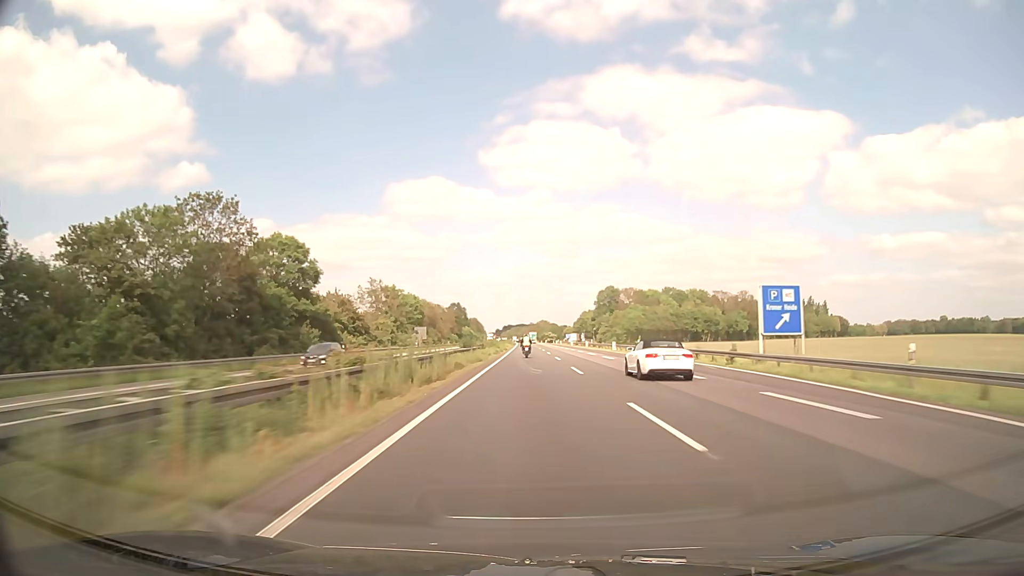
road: motorway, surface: asphalt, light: Day
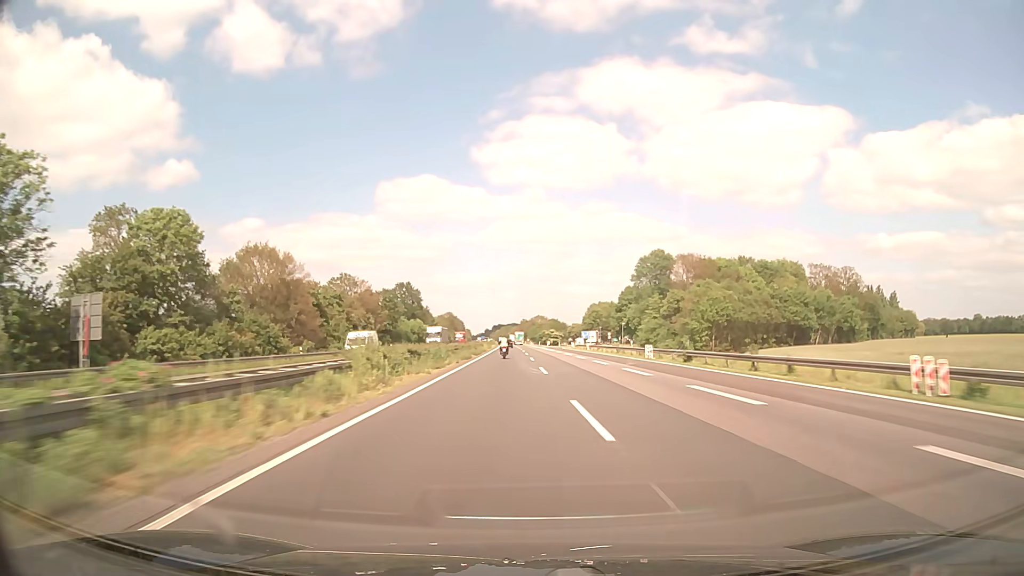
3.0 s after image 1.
(+0.5, +108.0) m; +1°
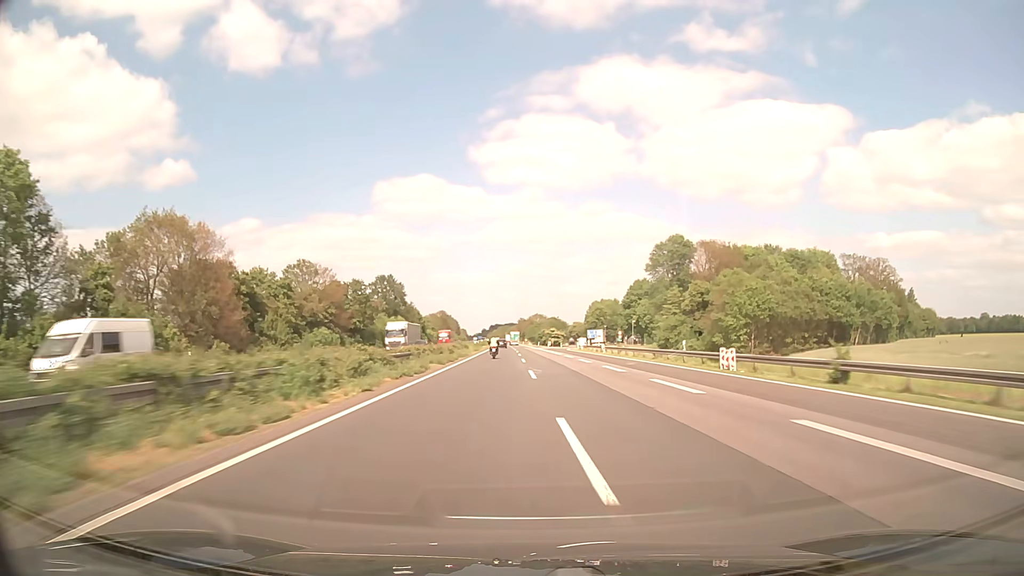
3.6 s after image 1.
(0.0, +21.6) m; 0°
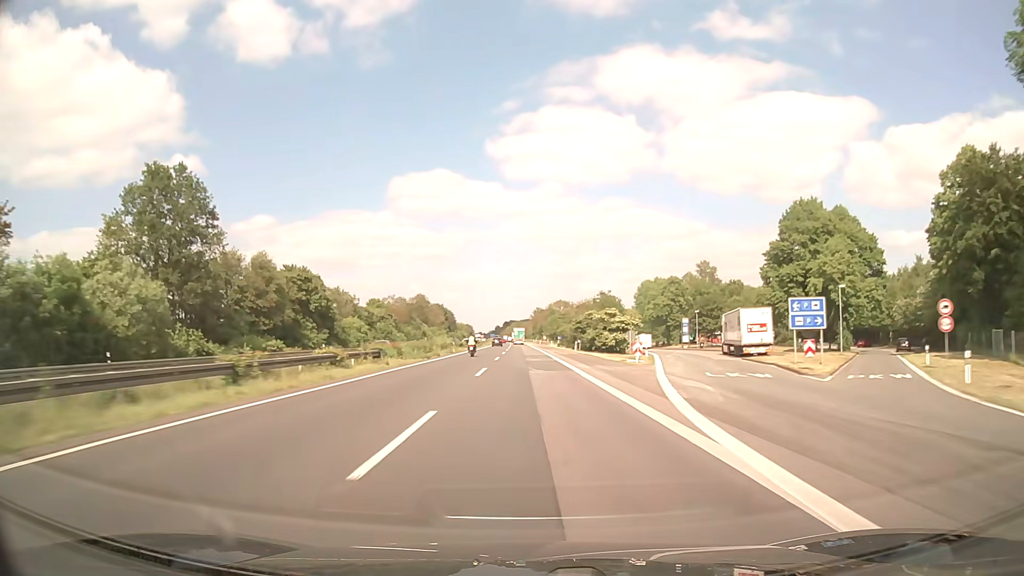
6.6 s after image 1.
(-0.5, +107.8) m; -1°
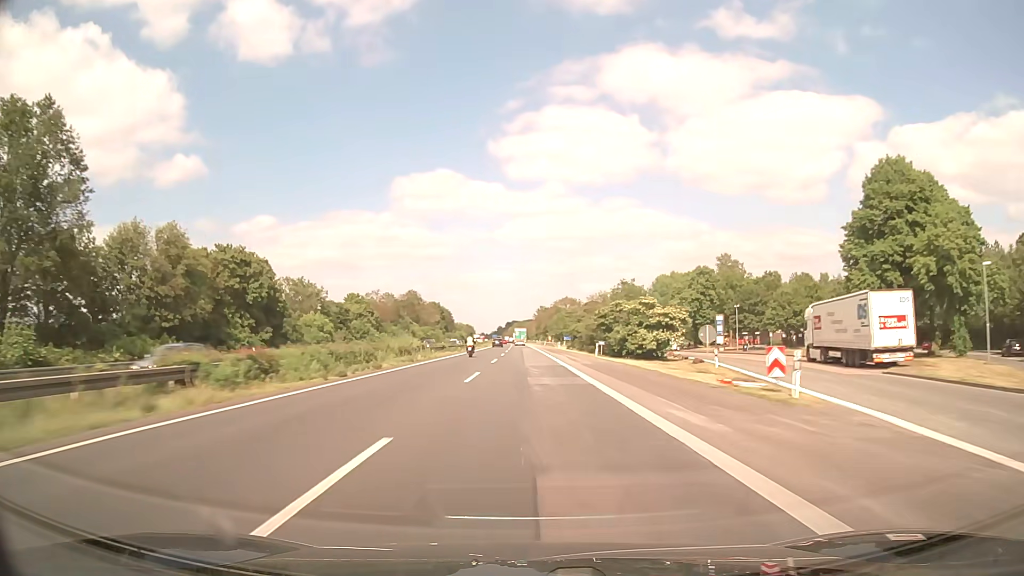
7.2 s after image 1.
(0.0, +21.5) m; 0°
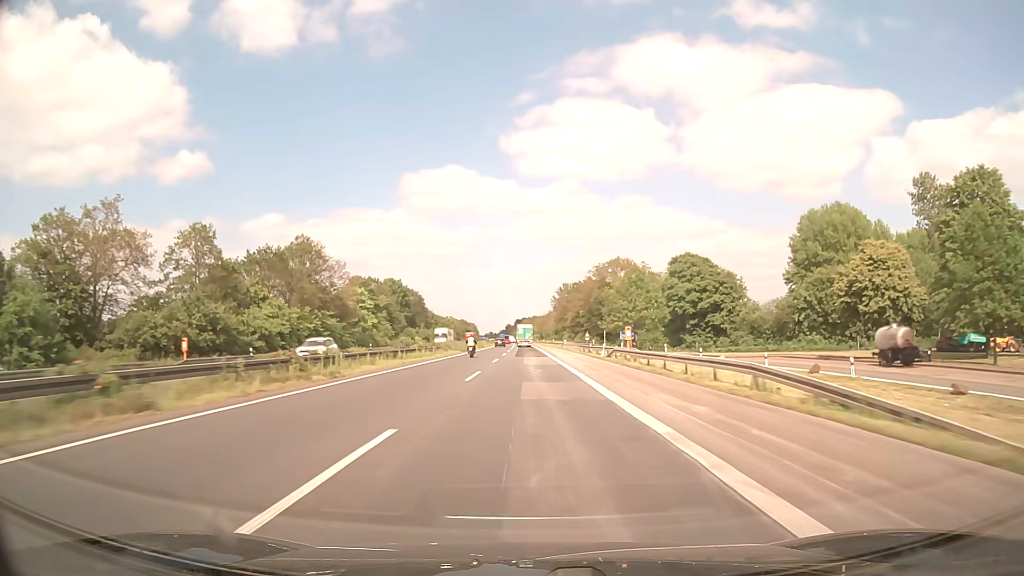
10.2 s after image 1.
(-1.0, +107.5) m; -1°
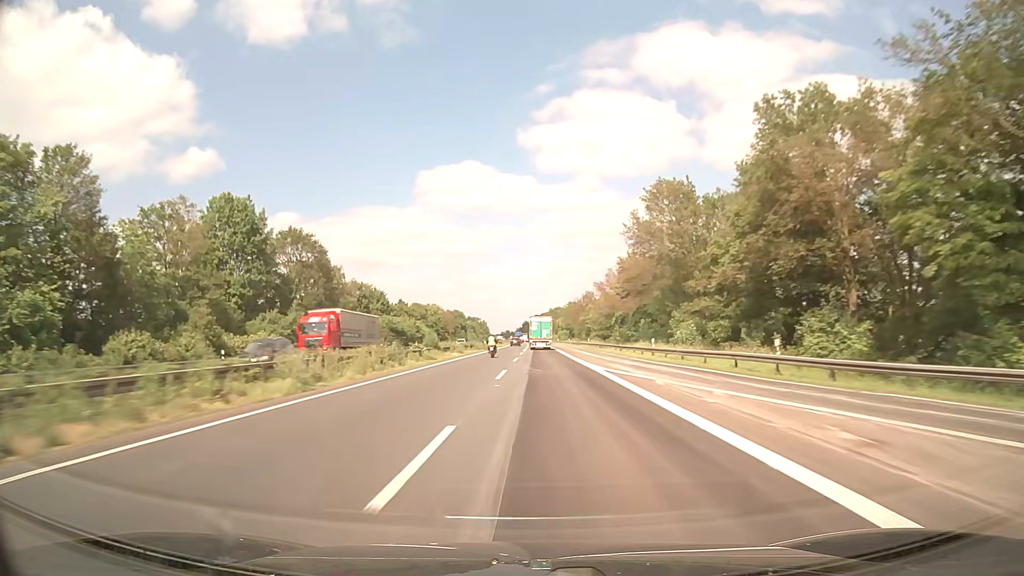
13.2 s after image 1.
(-1.3, +107.5) m; -1°
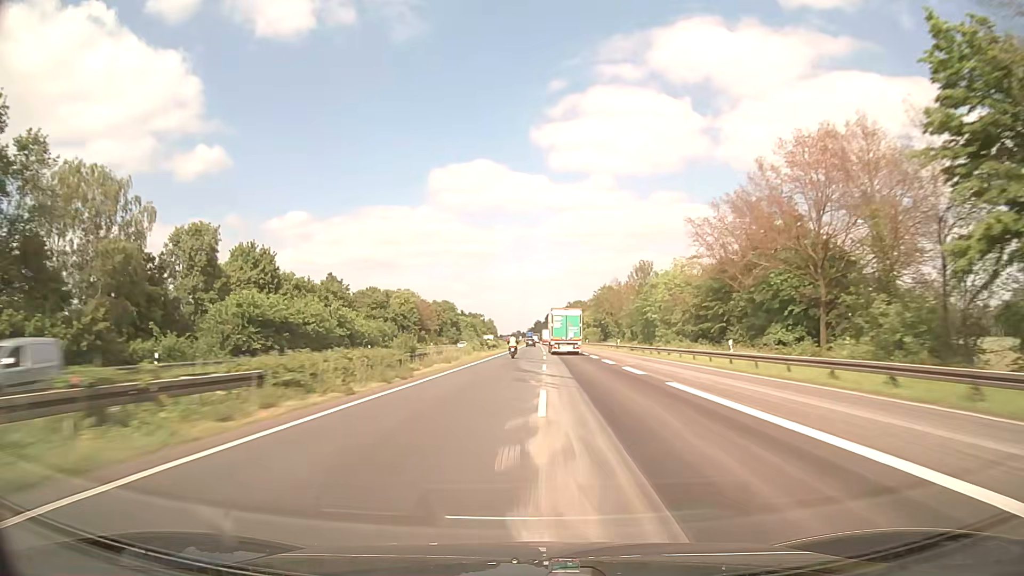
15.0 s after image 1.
(-0.7, +64.6) m; -1°
(0, +10) (0, +20) (0, +30) (0, +40) (0, +50) (0, +60) (0, +70) (0, +80) (0, +90) (0, +100) m
